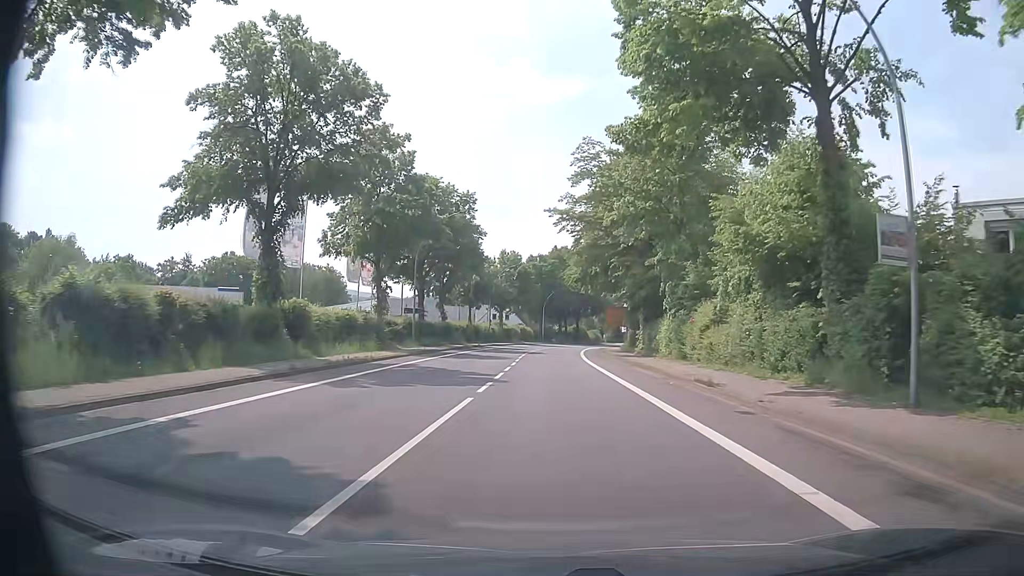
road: primary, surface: asphalt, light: Day
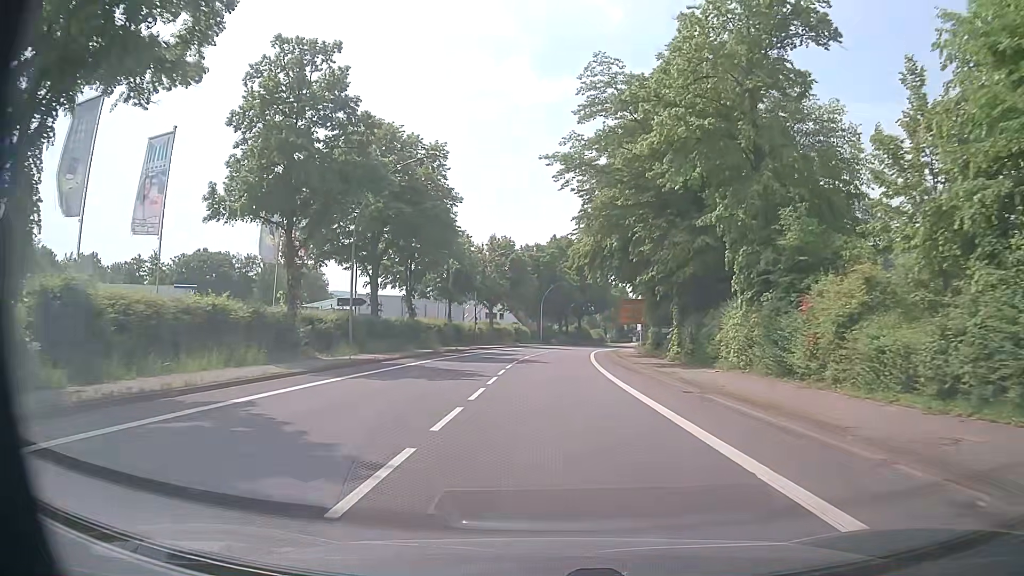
(0.0, +15.2) m; 0°
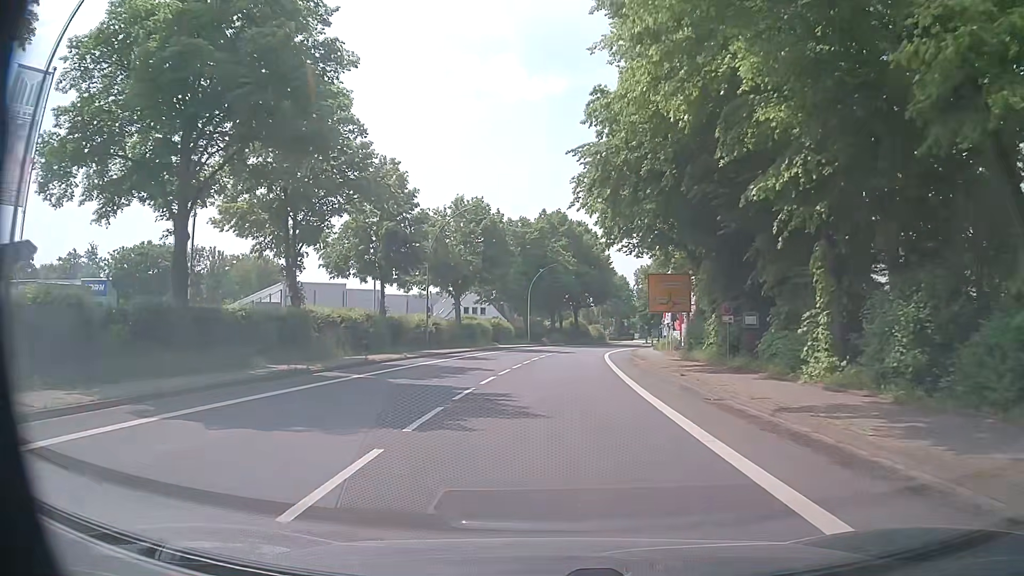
(+0.1, +22.8) m; 0°
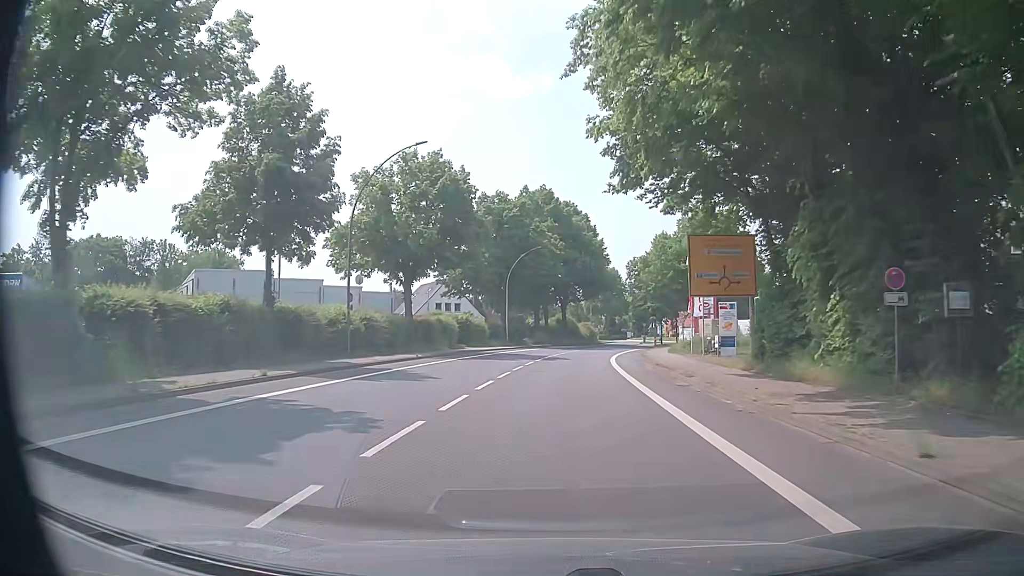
(+0.2, +15.2) m; +1°
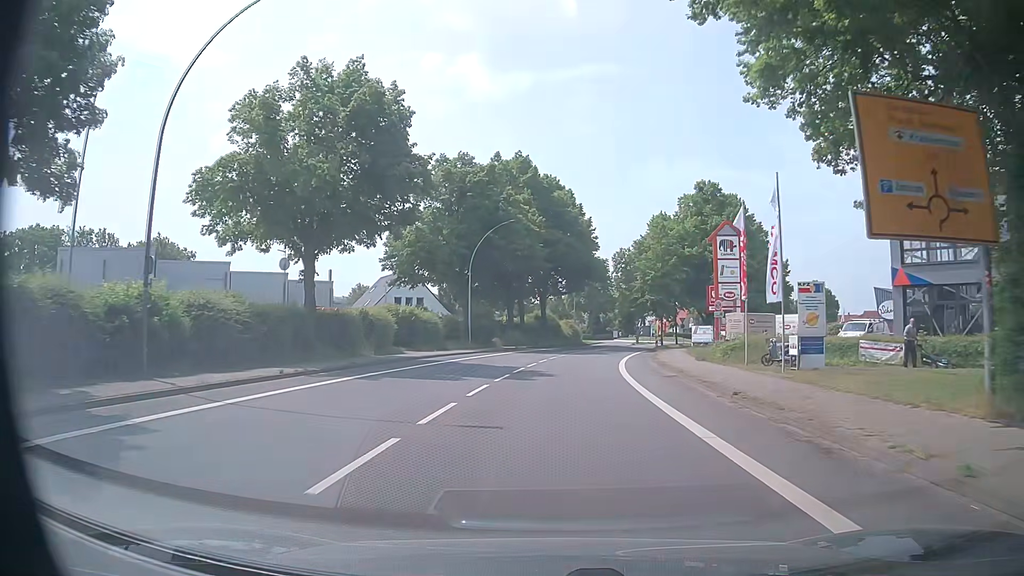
(+0.2, +15.3) m; +2°
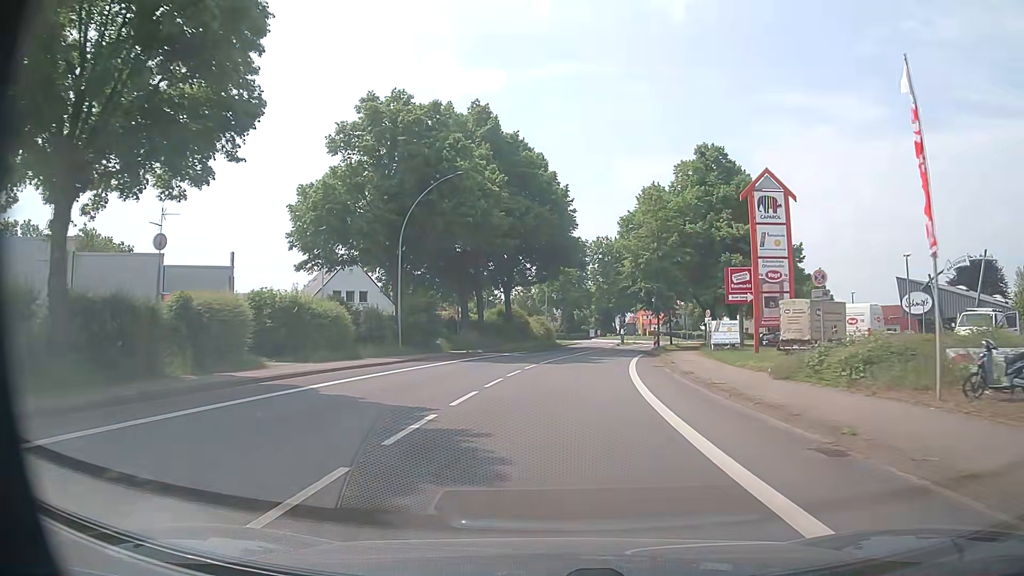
(+0.3, +15.3) m; +3°
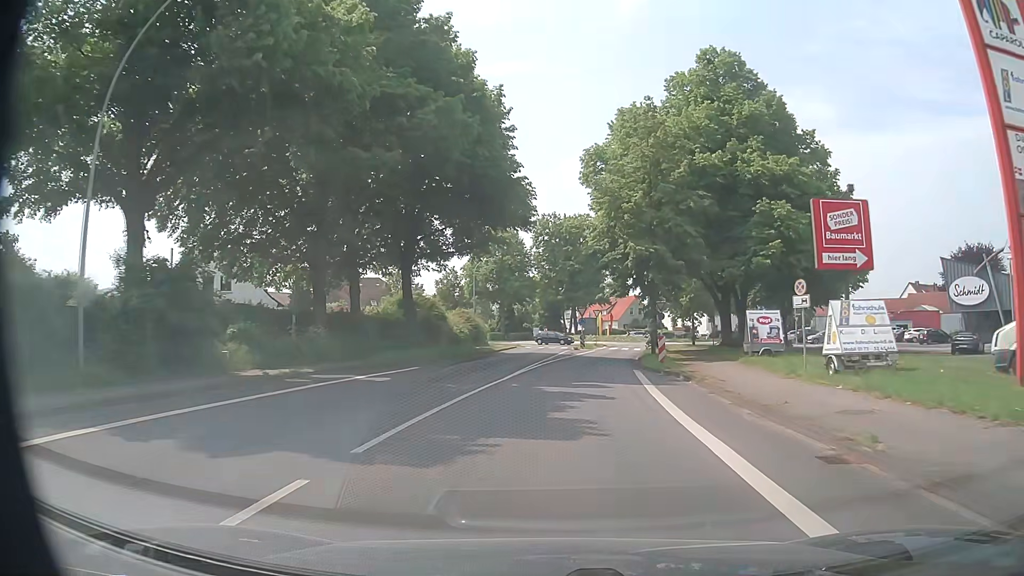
(+0.8, +23.0) m; +4°
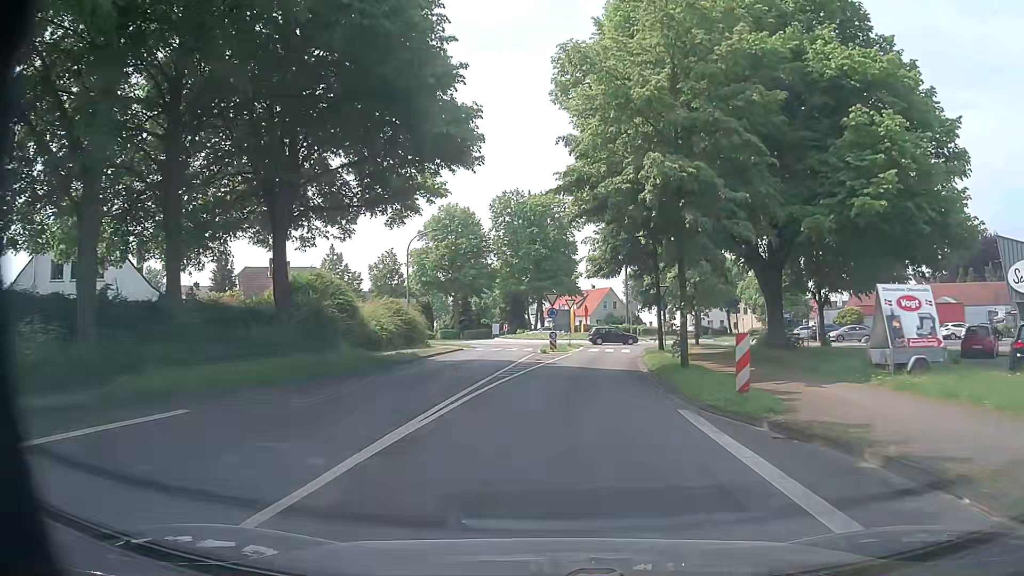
(+0.4, +14.6) m; +3°
(0, +10) (+1, +20) (+2, +30) (+3, +40) (+5, +50) (+10, +58) (+14, +67) (+17, +77) (+22, +85) (+28, +94) m
